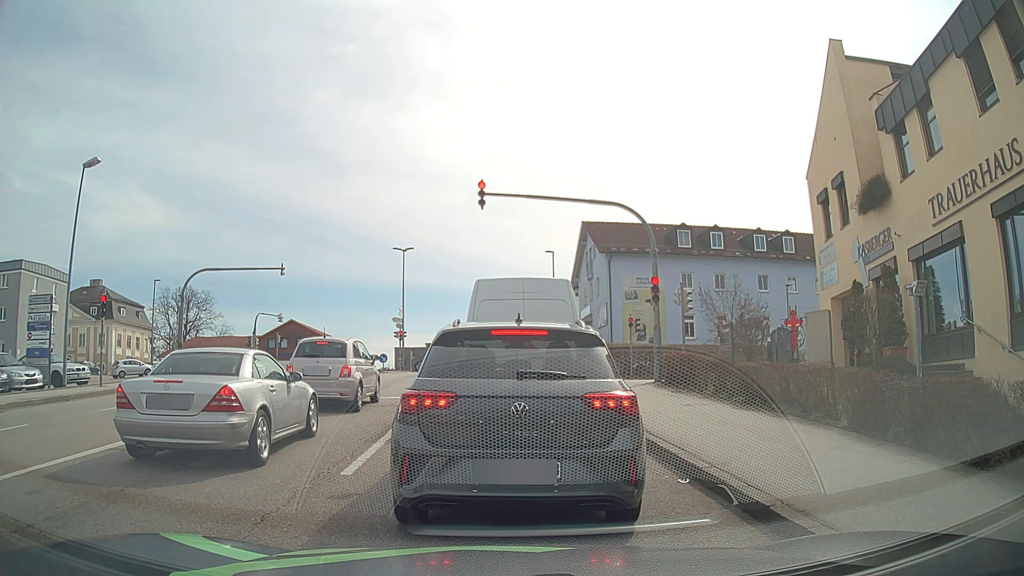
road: tertiary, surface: asphalt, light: Day
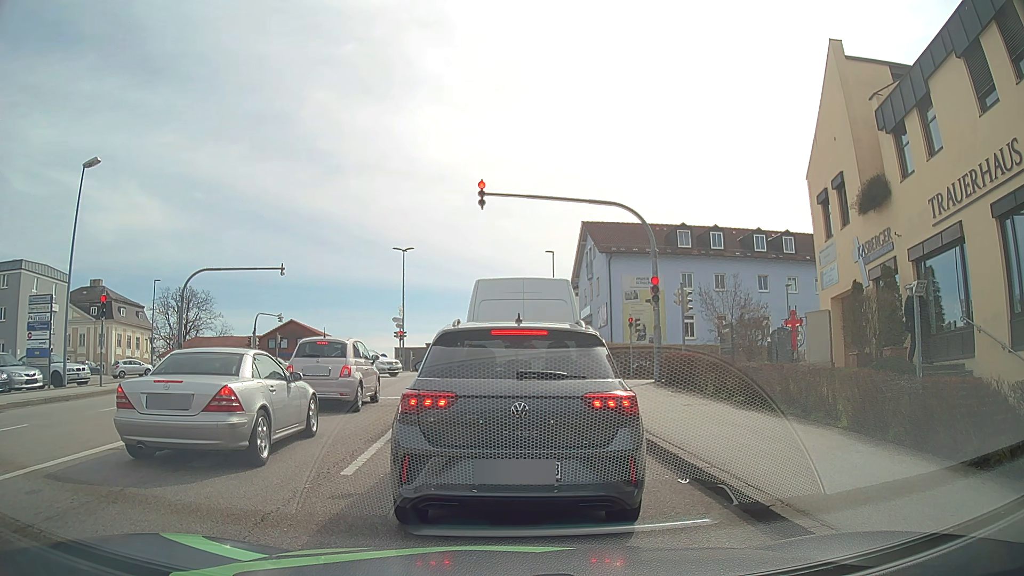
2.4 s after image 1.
(0.0, 0.0) m; 0°
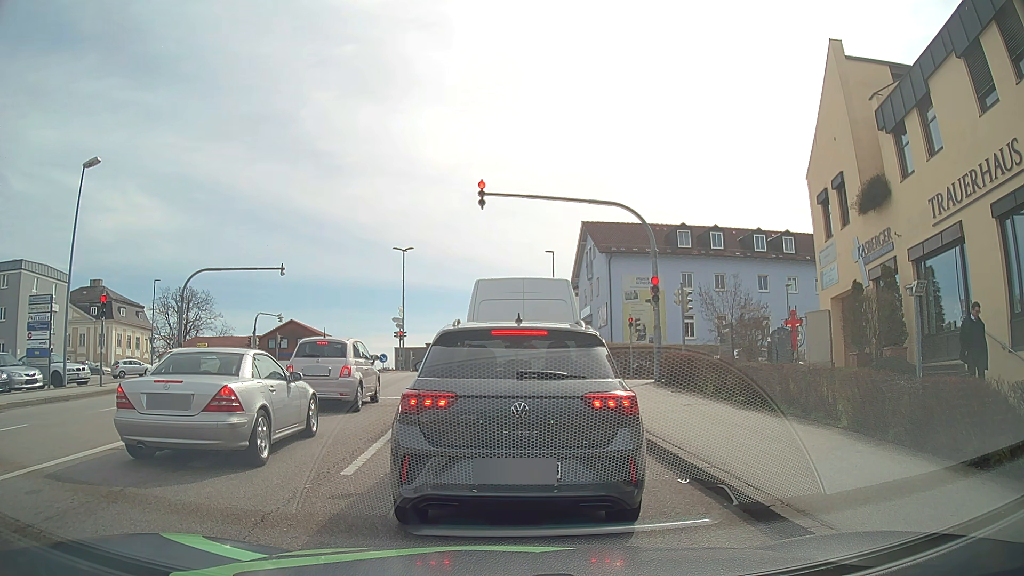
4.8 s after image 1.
(0.0, 0.0) m; 0°
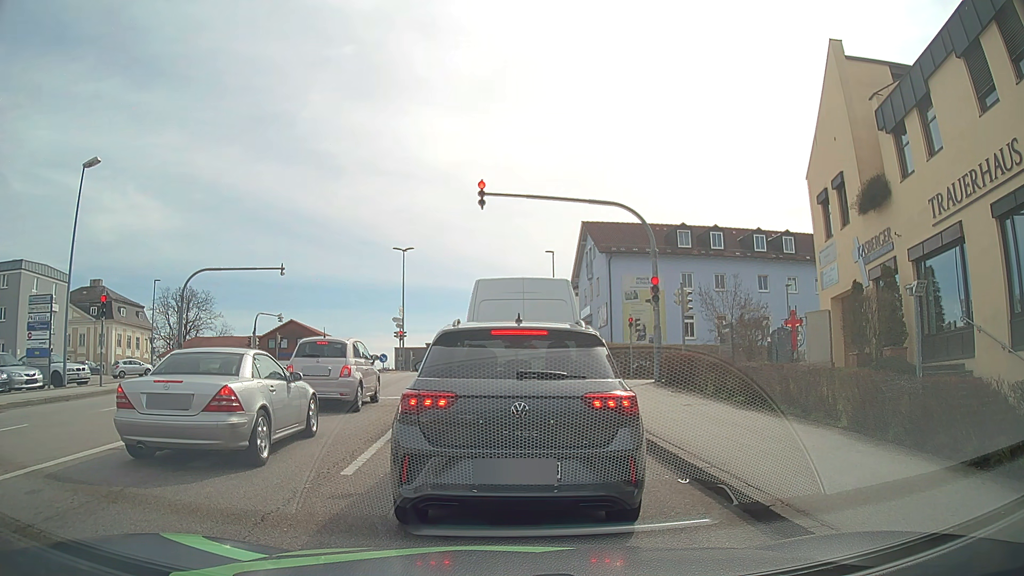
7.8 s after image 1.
(0.0, 0.0) m; 0°
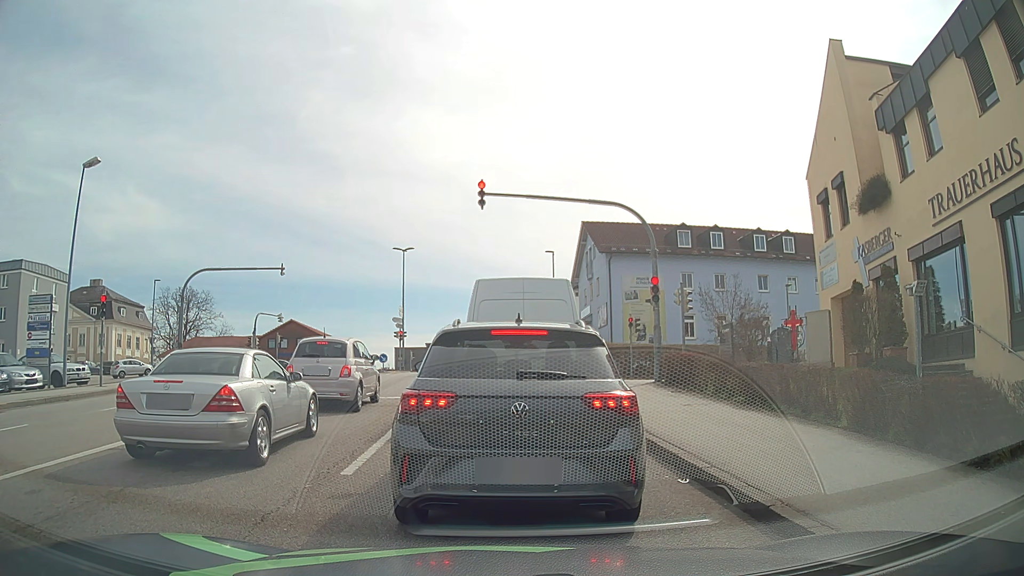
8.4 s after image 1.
(0.0, 0.0) m; 0°
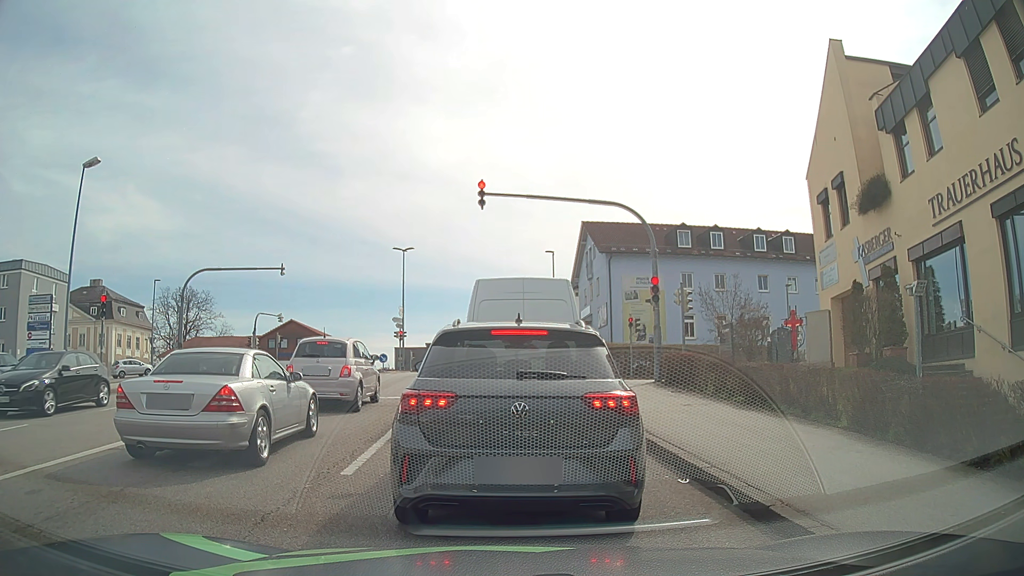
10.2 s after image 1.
(0.0, 0.0) m; 0°
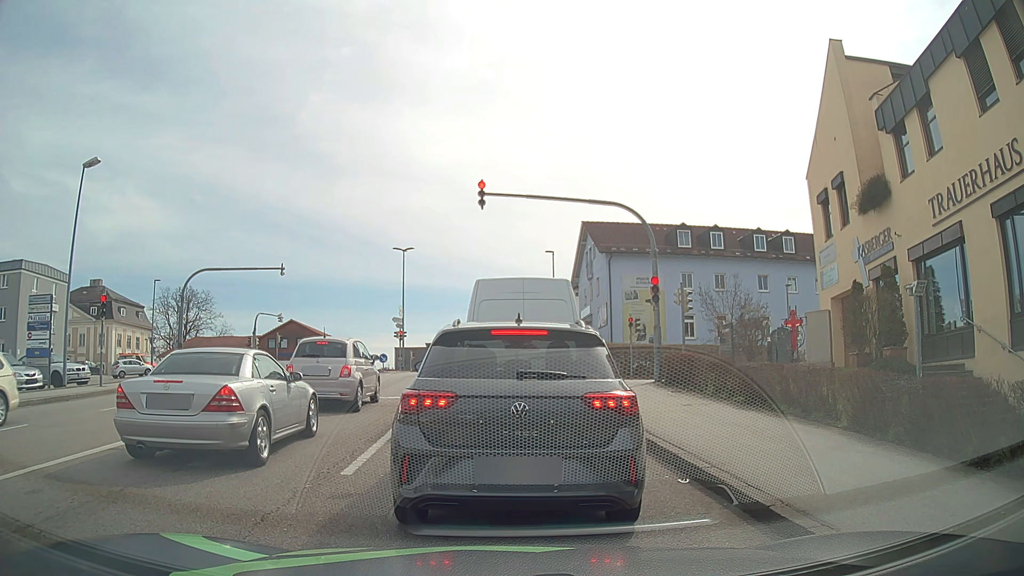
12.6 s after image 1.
(0.0, 0.0) m; 0°
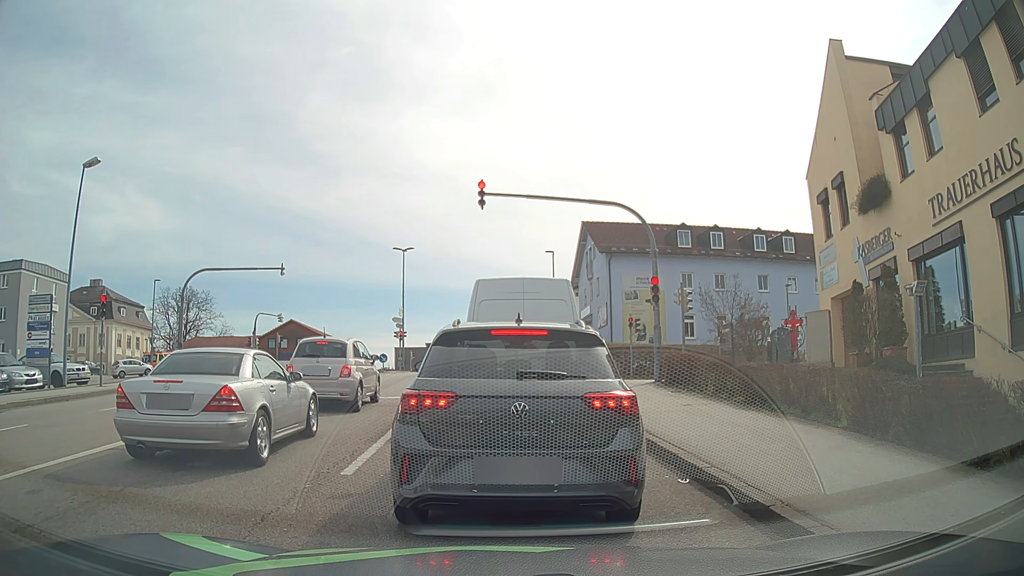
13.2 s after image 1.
(0.0, 0.0) m; 0°
